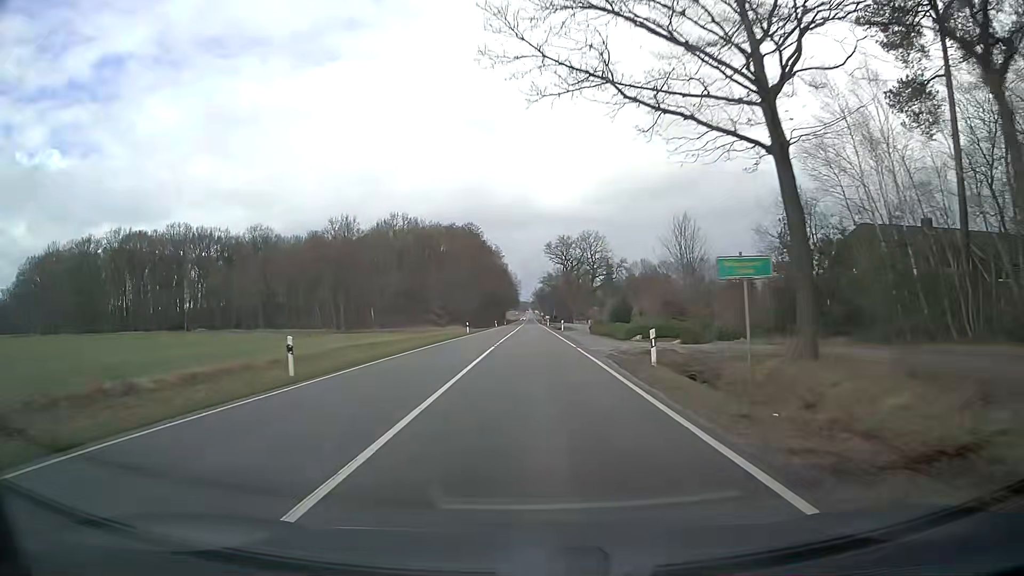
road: secondary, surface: asphalt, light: Day
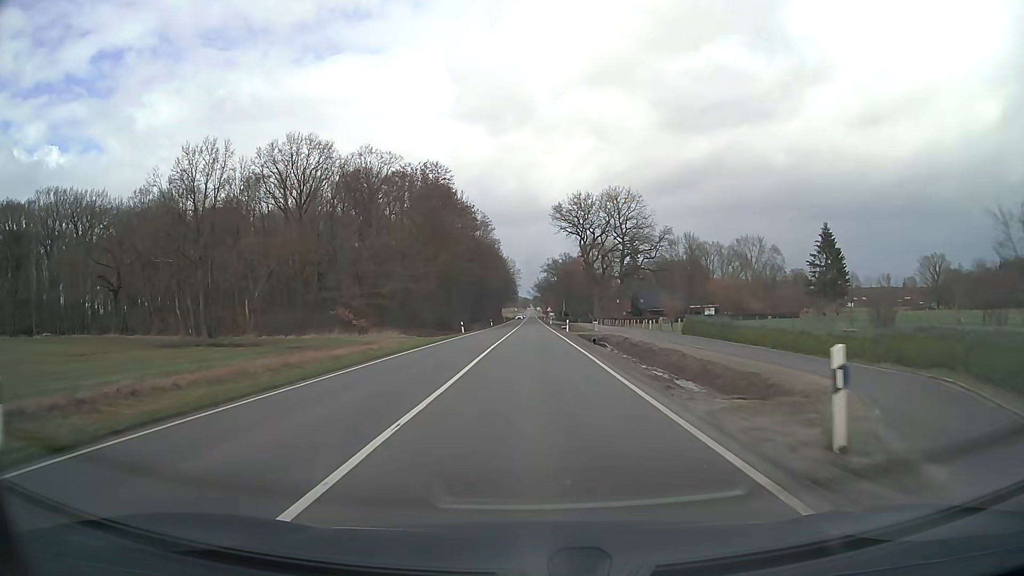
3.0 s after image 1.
(+0.1, +60.1) m; 0°
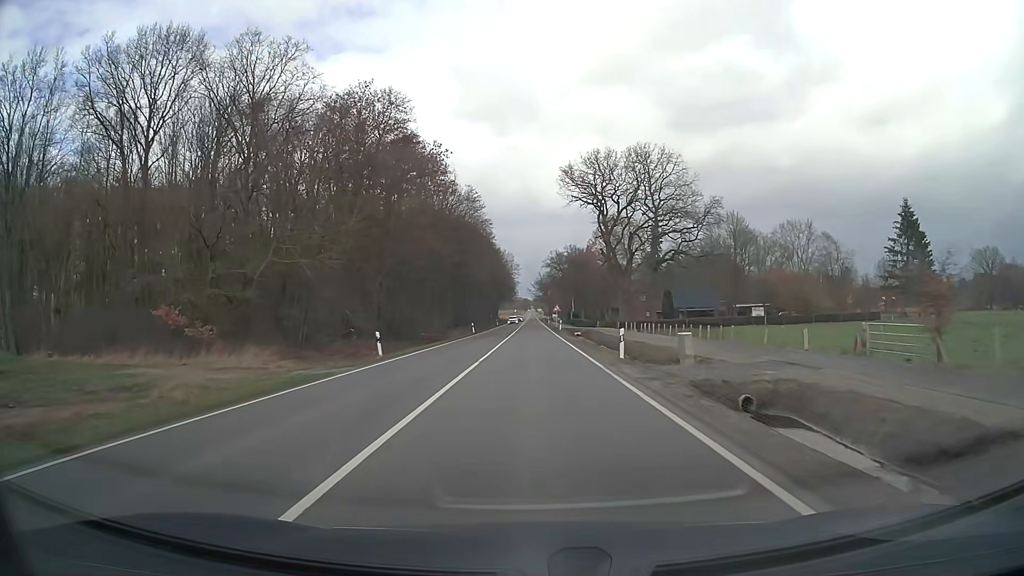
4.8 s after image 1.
(0.0, +33.9) m; 0°
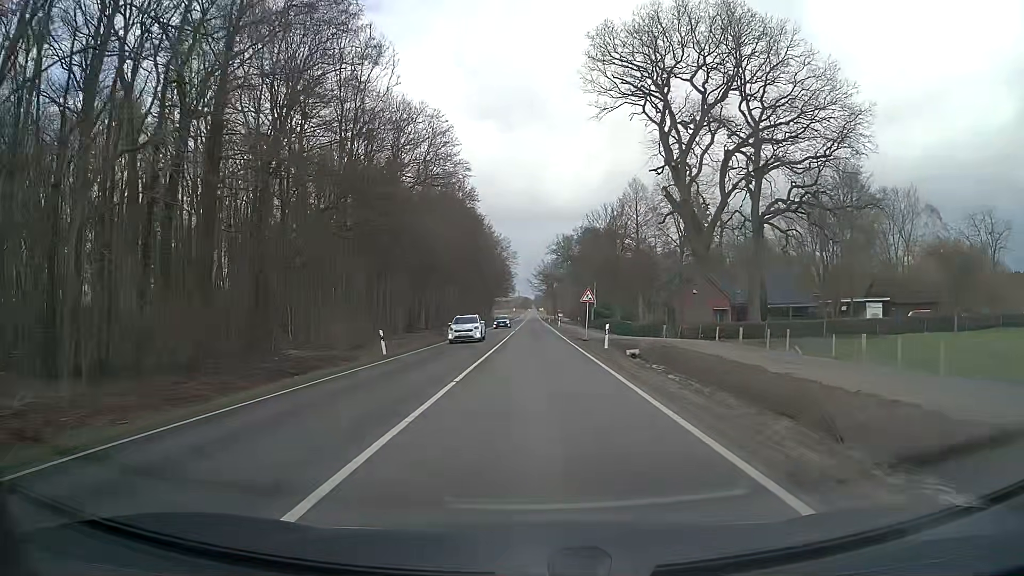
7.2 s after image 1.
(+0.1, +44.2) m; 0°
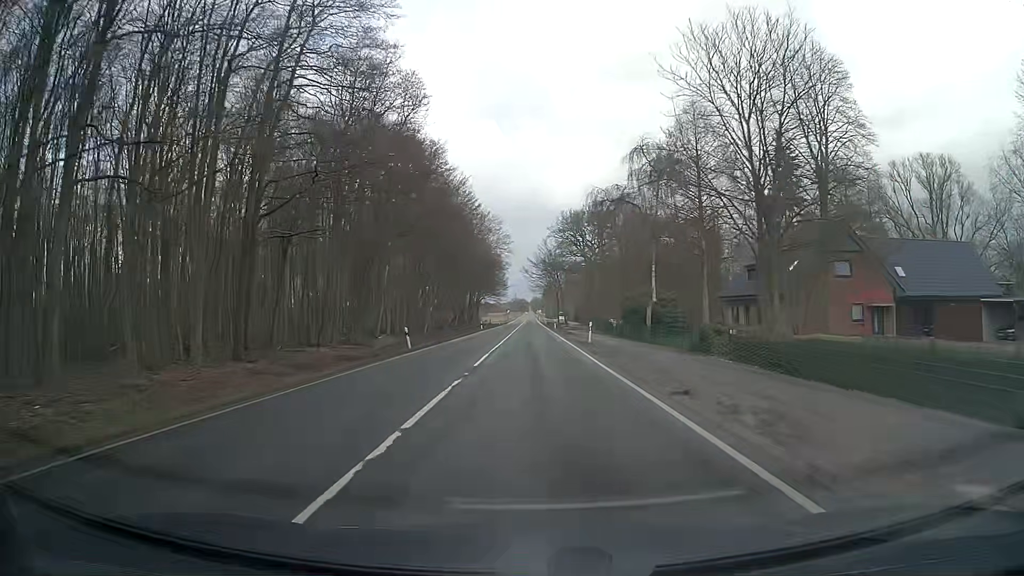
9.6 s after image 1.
(0.0, +43.6) m; 0°
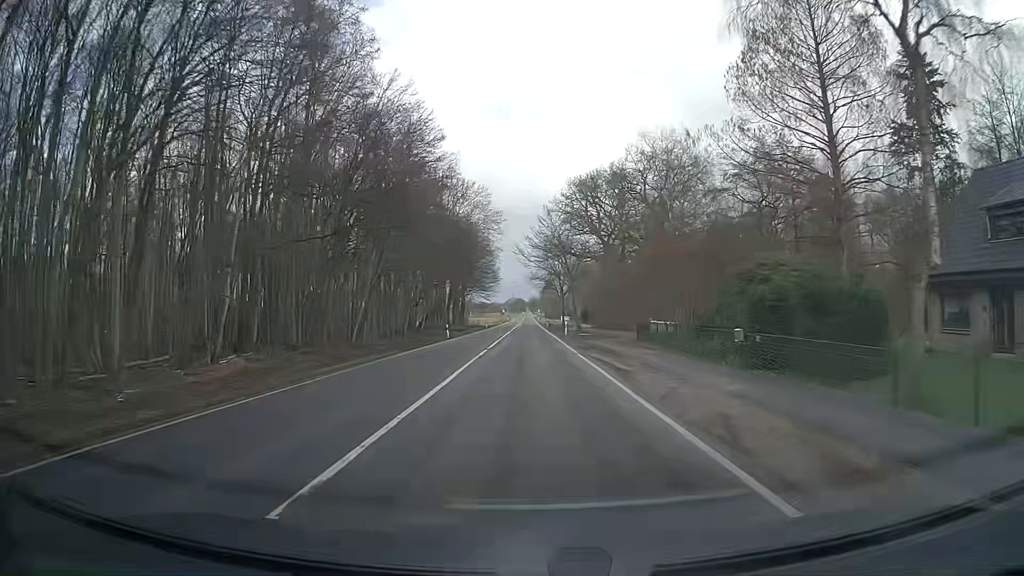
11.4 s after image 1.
(+0.1, +32.4) m; 0°
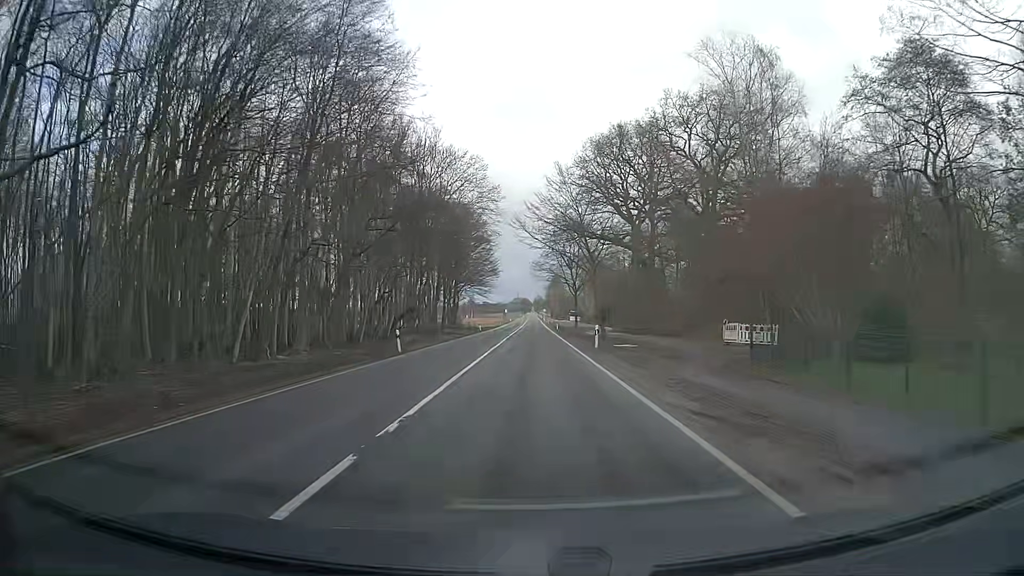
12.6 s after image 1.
(0.0, +21.5) m; 0°
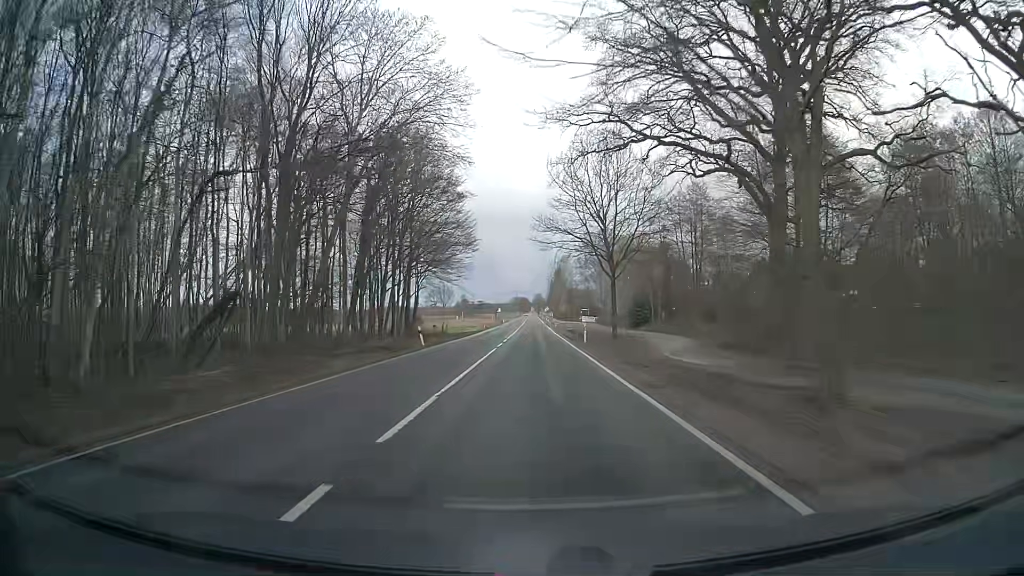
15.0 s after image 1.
(0.0, +43.0) m; 0°
(0, +10) (0, +20) (0, +30) (0, +40) (0, +50) (0, +60) (0, +70) (0, +80) (0, +90) (0, +100) m
